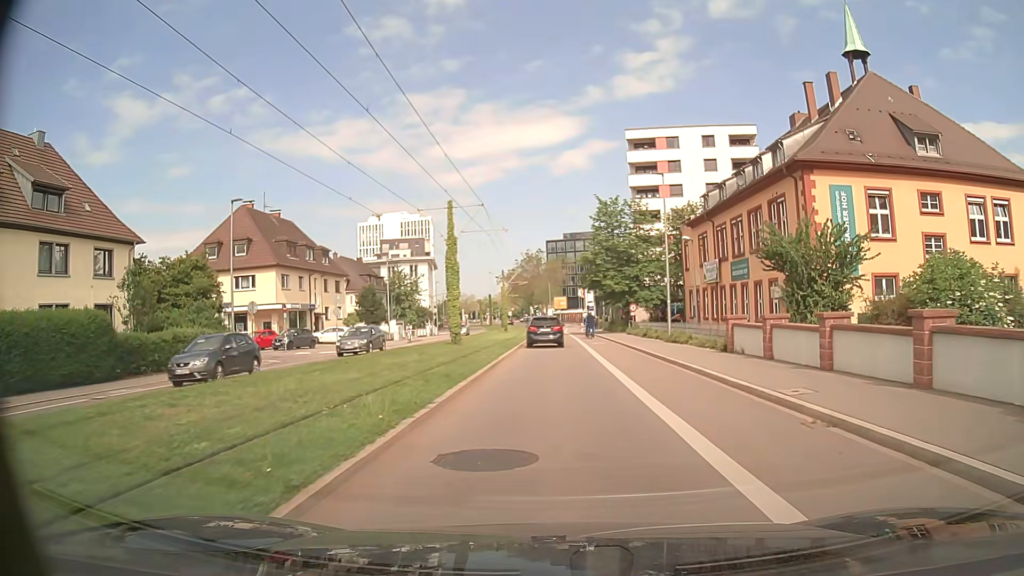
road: secondary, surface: asphalt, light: Day
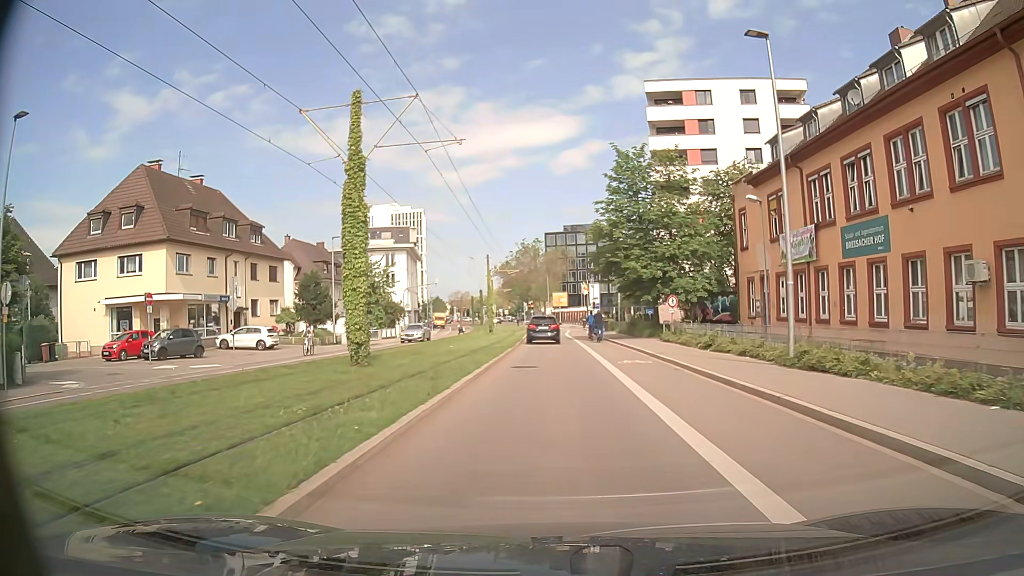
(0.0, +17.0) m; 0°
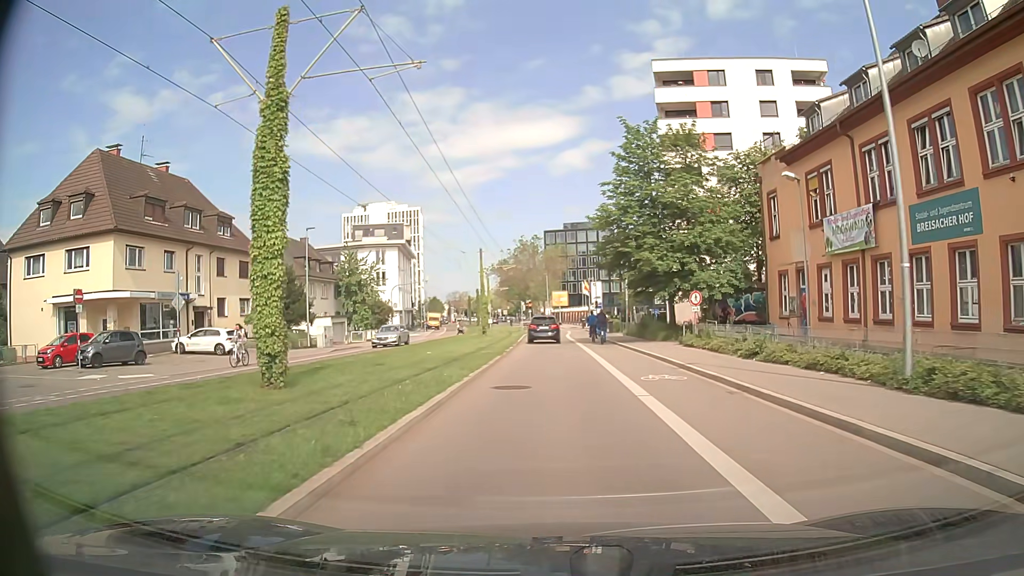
(0.0, +5.5) m; 0°
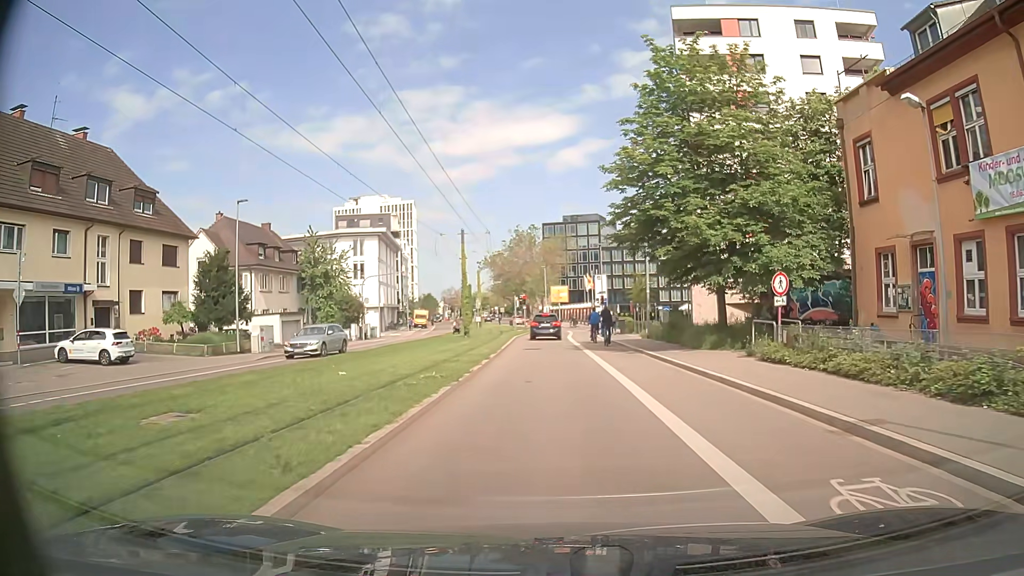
(0.0, +10.7) m; 0°
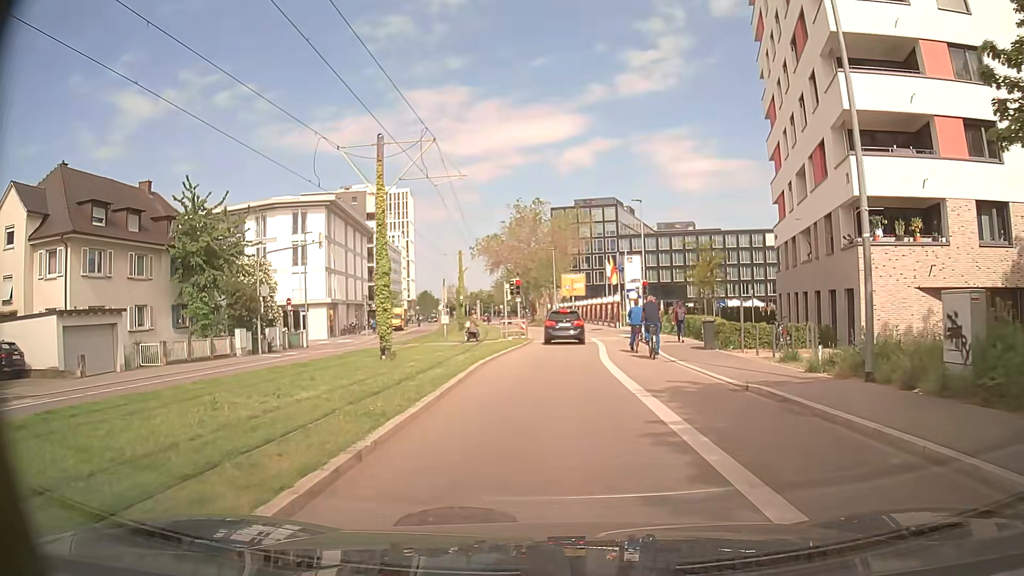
(-0.1, +23.9) m; -1°
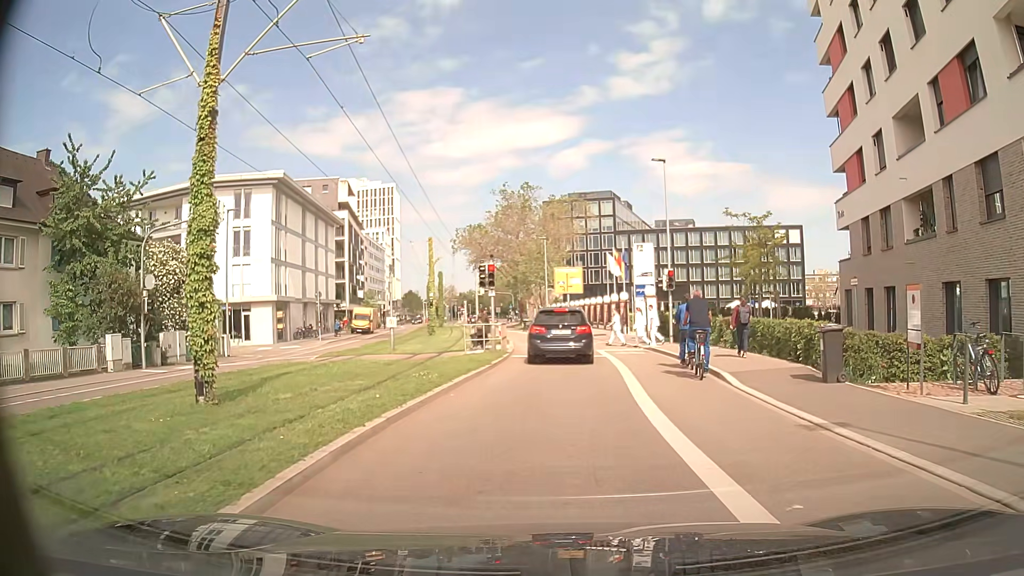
(0.0, +11.1) m; 0°
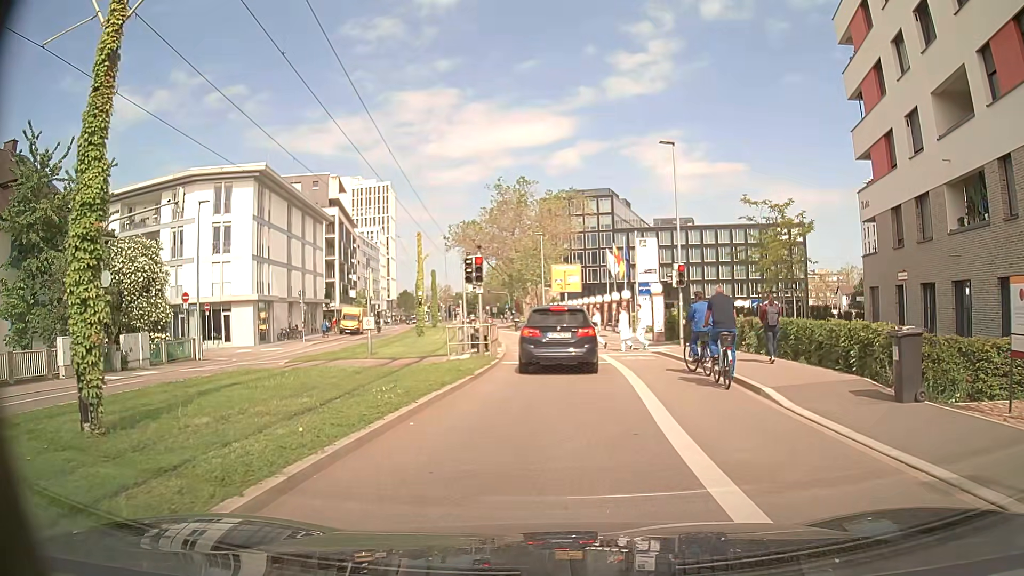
(0.0, +3.0) m; 0°
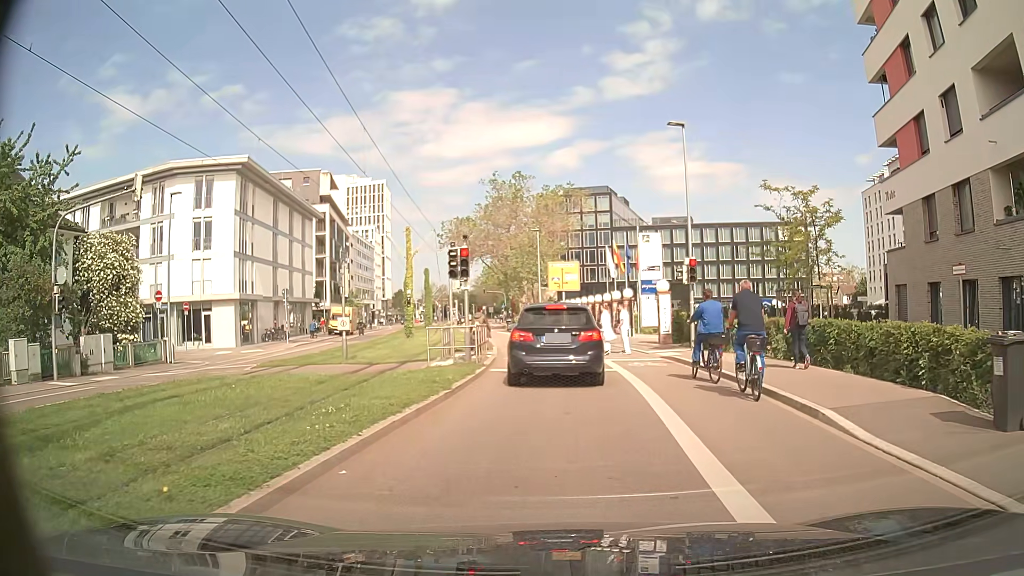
(0.0, +2.6) m; +1°
